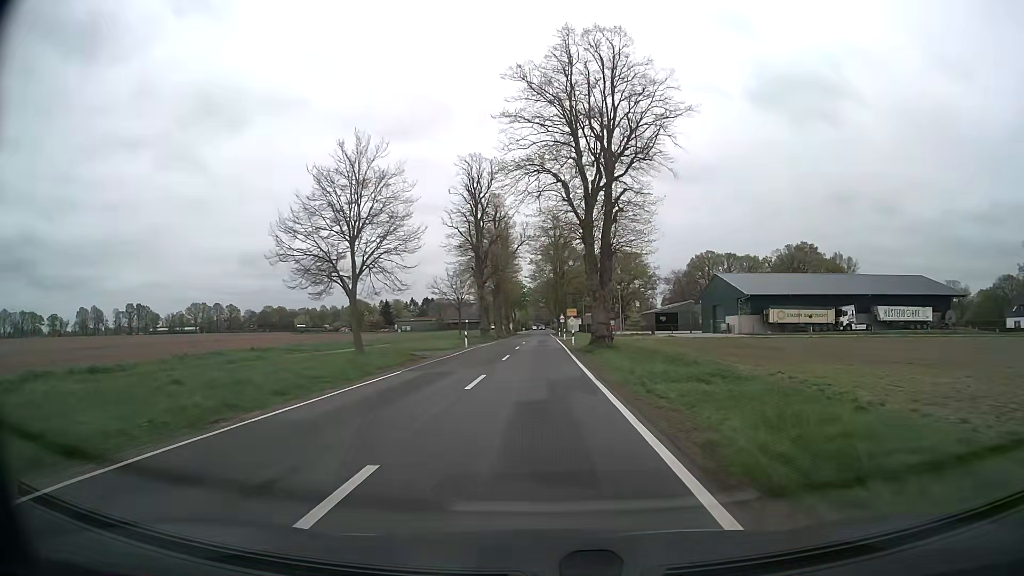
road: secondary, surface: asphalt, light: Day
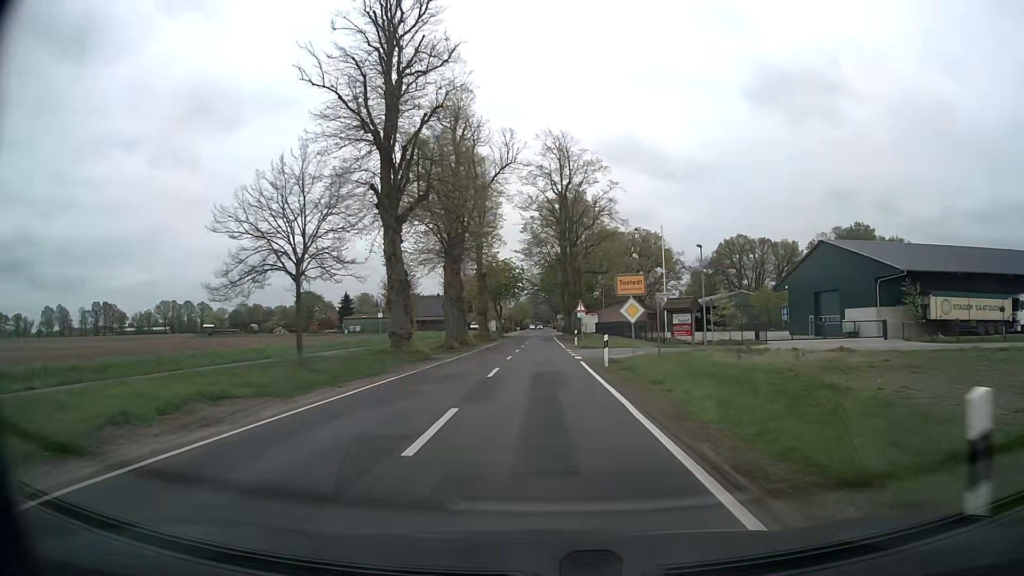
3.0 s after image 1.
(+0.1, +42.9) m; 0°
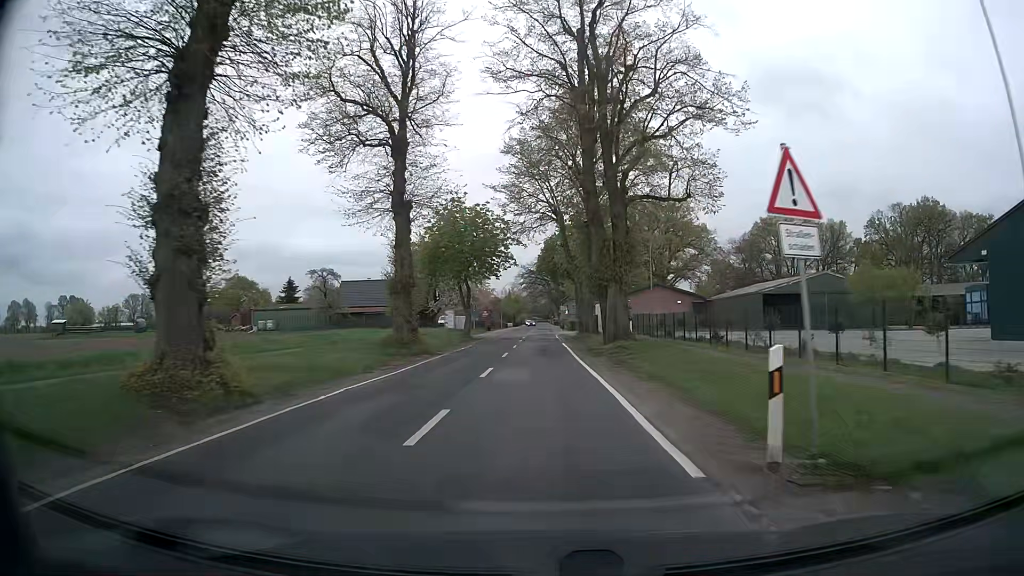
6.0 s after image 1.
(+0.1, +38.0) m; +1°
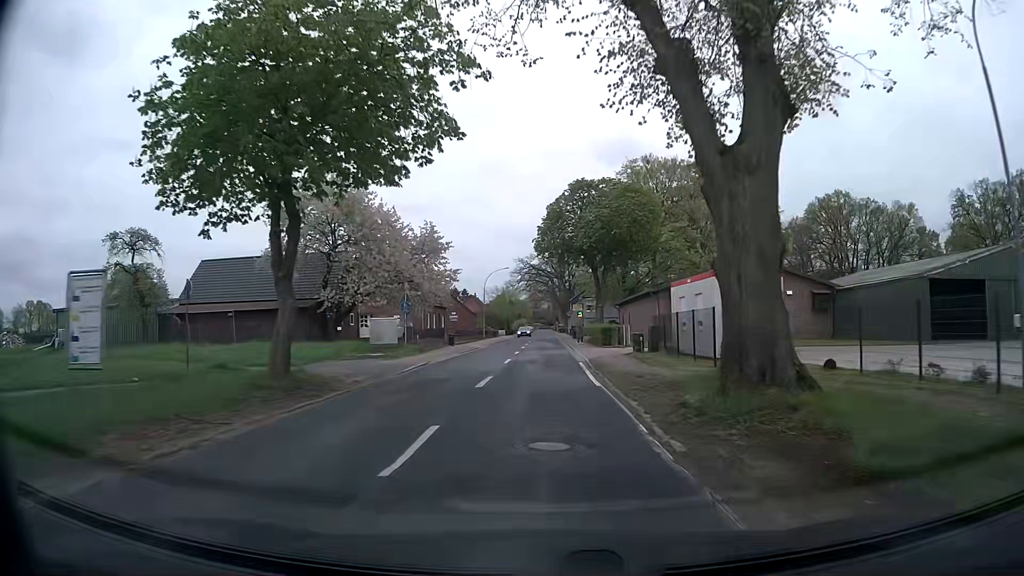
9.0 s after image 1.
(-0.4, +37.6) m; -1°
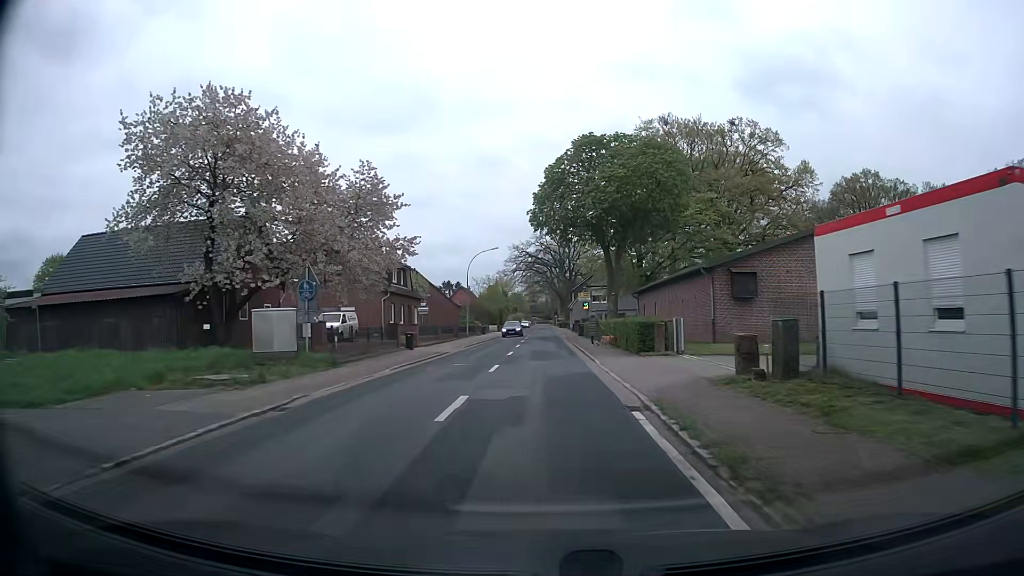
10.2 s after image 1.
(0.0, +15.1) m; 0°
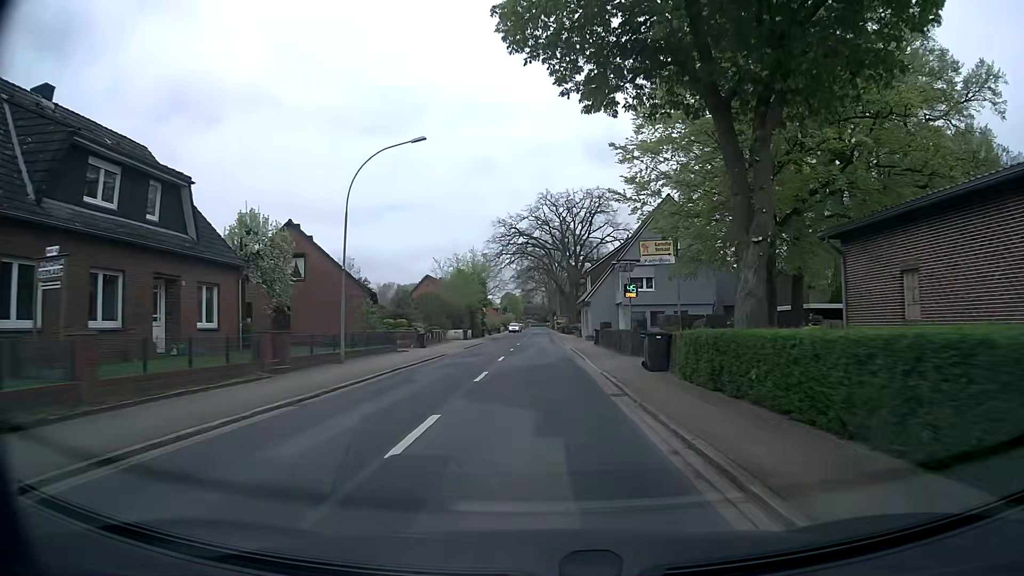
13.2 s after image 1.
(+0.1, +38.0) m; 0°
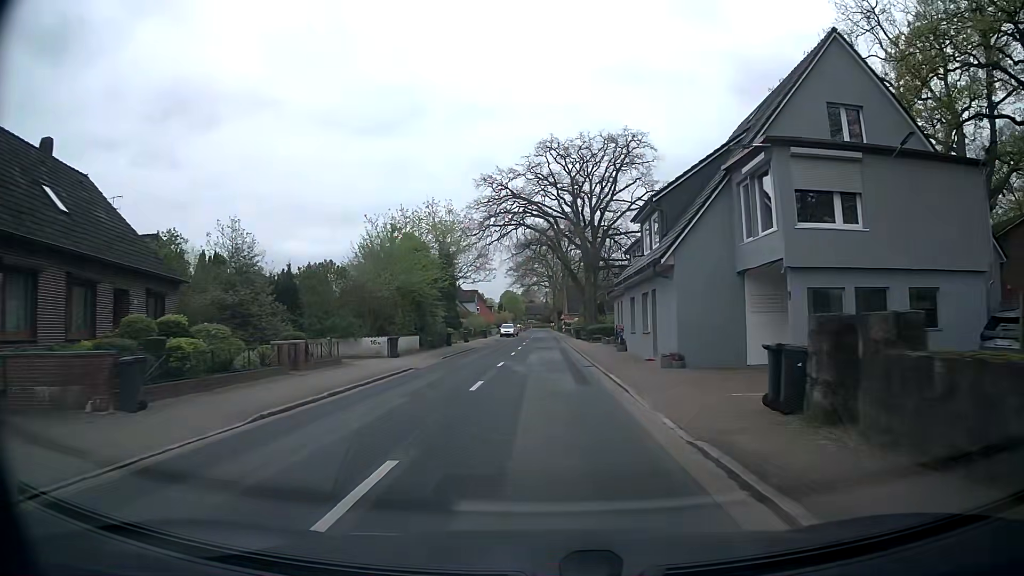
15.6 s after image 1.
(0.0, +30.5) m; 0°
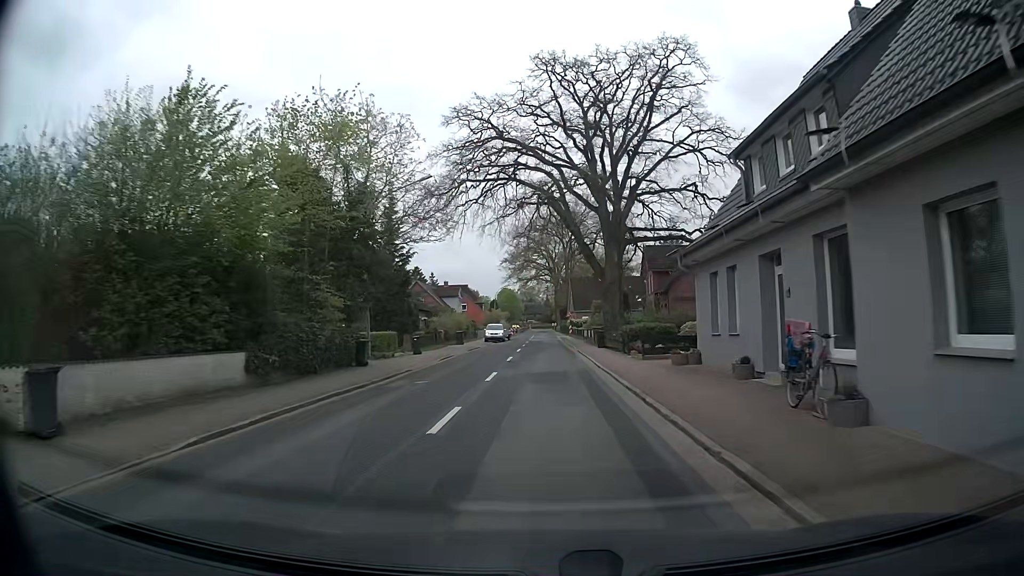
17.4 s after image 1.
(0.0, +22.9) m; 0°
(0, +10) (0, +20) (0, +30) (0, +40) (0, +50) (0, +60) (0, +70) (0, +80) (0, +90) (0, +100) m
